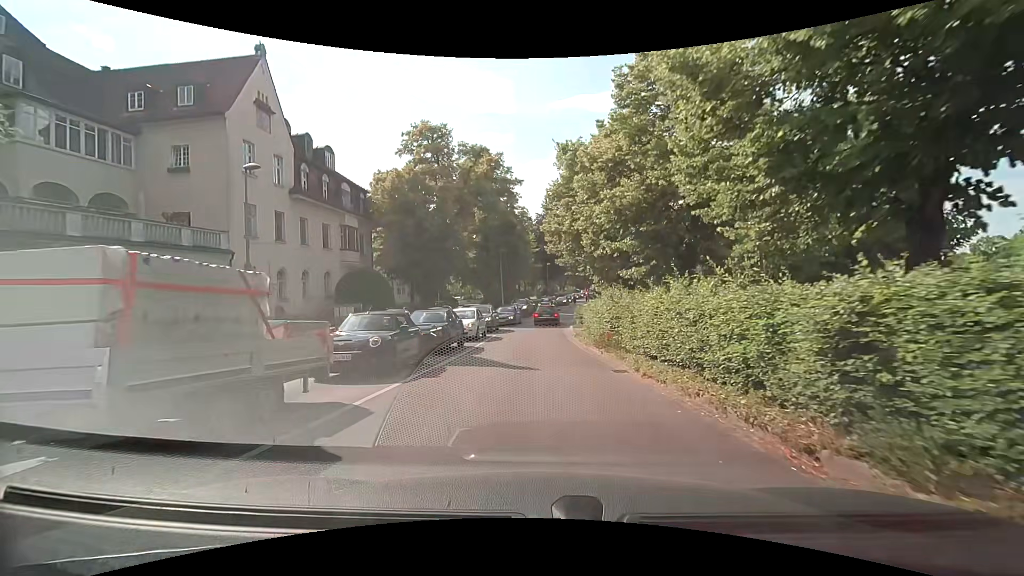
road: residential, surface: asphalt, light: Day
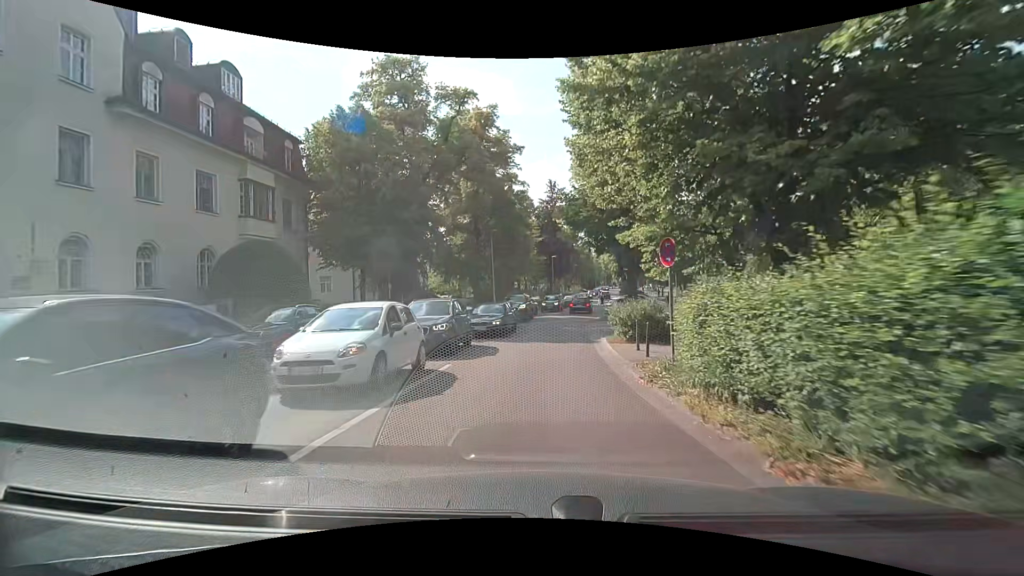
(-0.2, +15.0) m; 0°
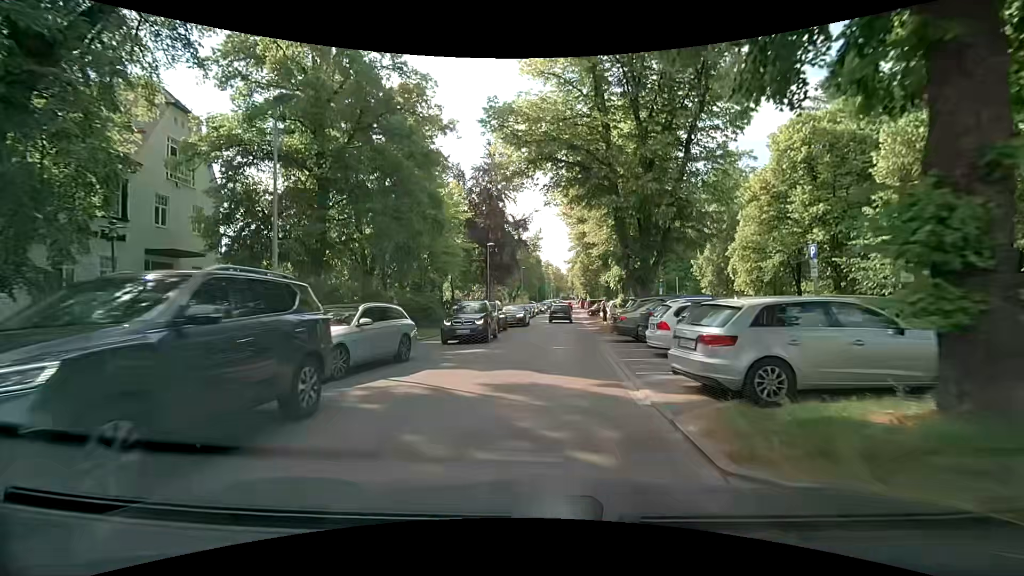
(+1.5, +29.0) m; +6°
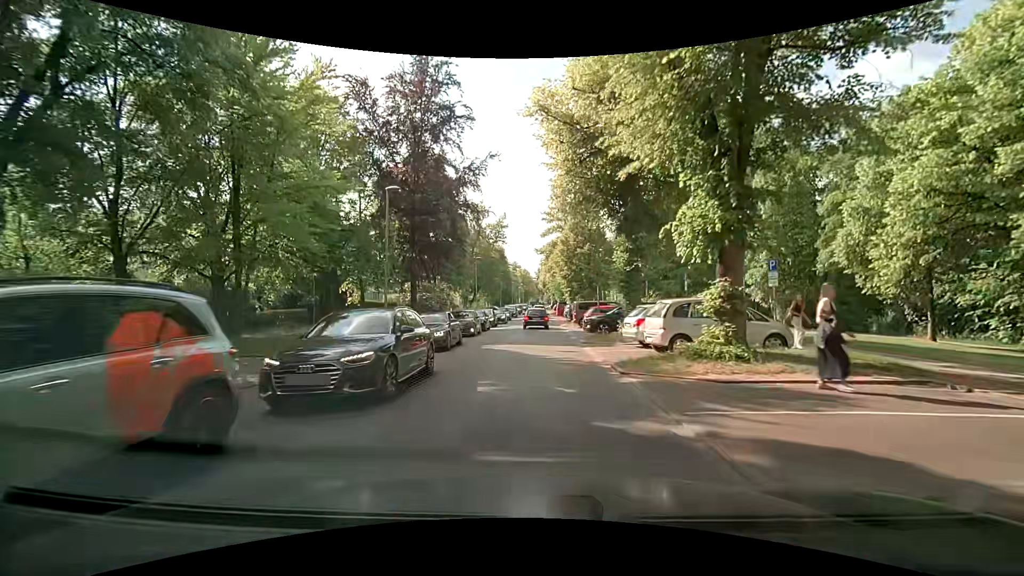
(+0.6, +23.5) m; +3°
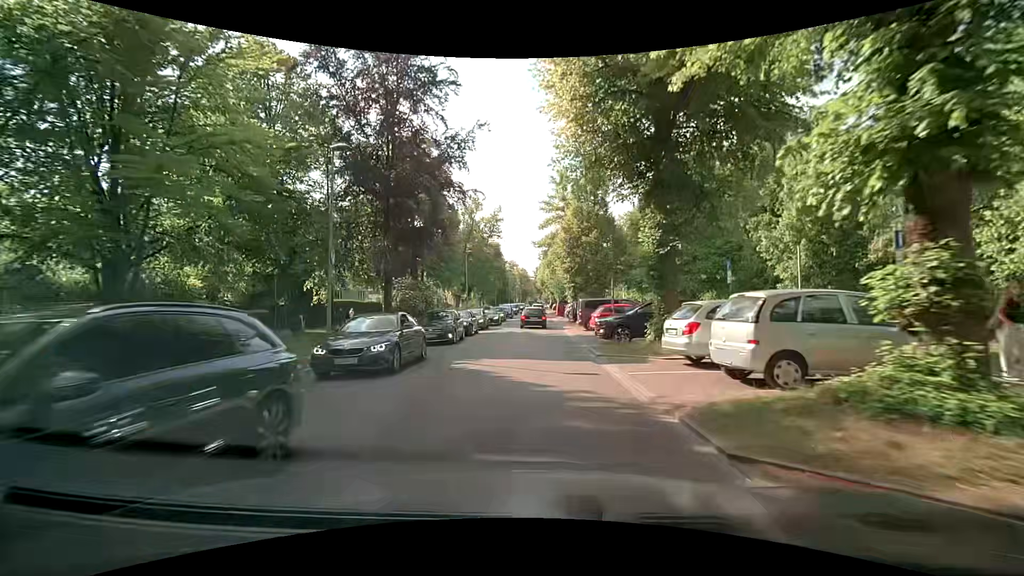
(0.0, +6.0) m; 0°
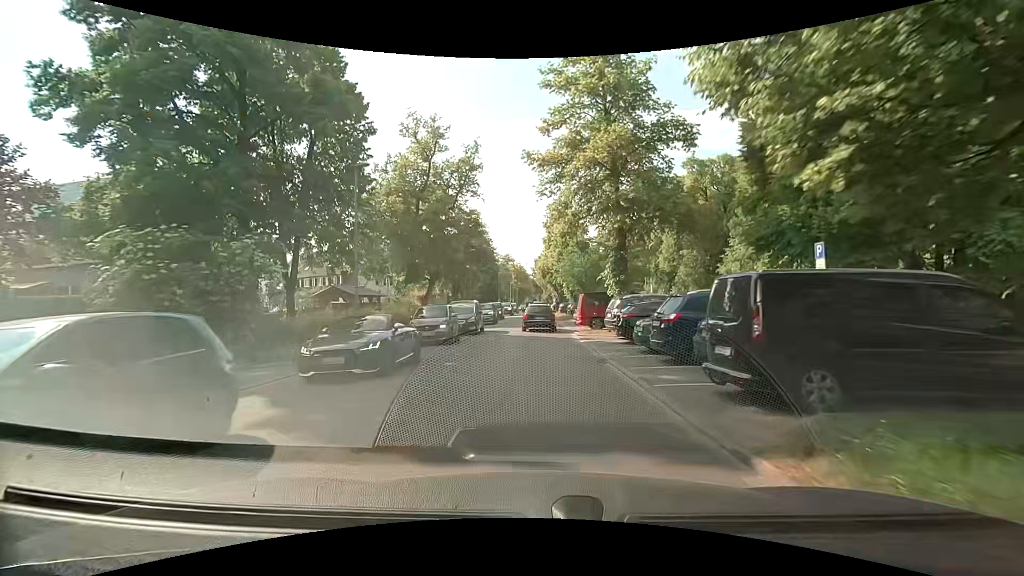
(+0.1, +30.6) m; +1°
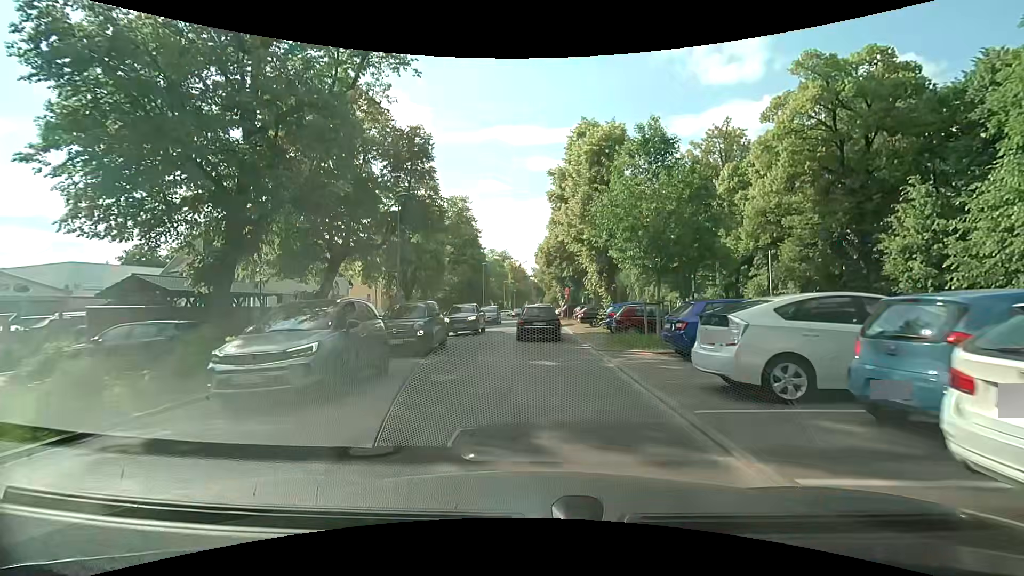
(-0.2, +26.9) m; -1°
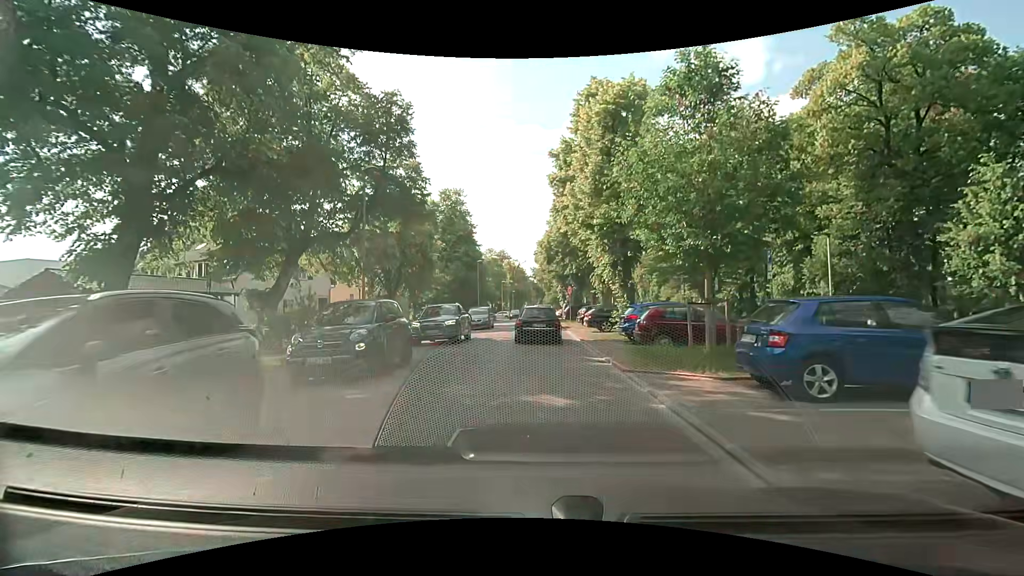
(0.0, +4.9) m; -1°
